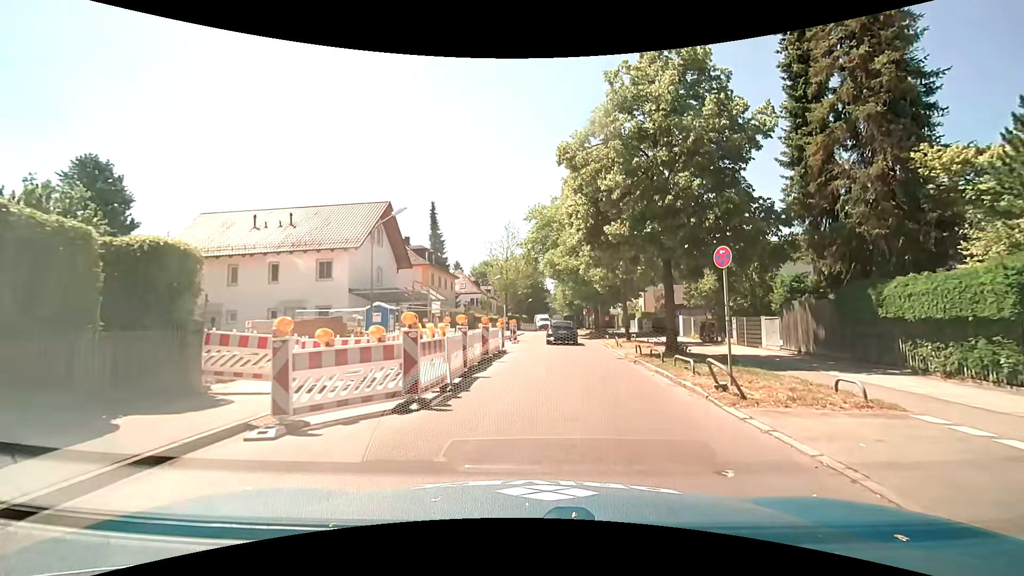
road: tertiary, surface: asphalt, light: Day
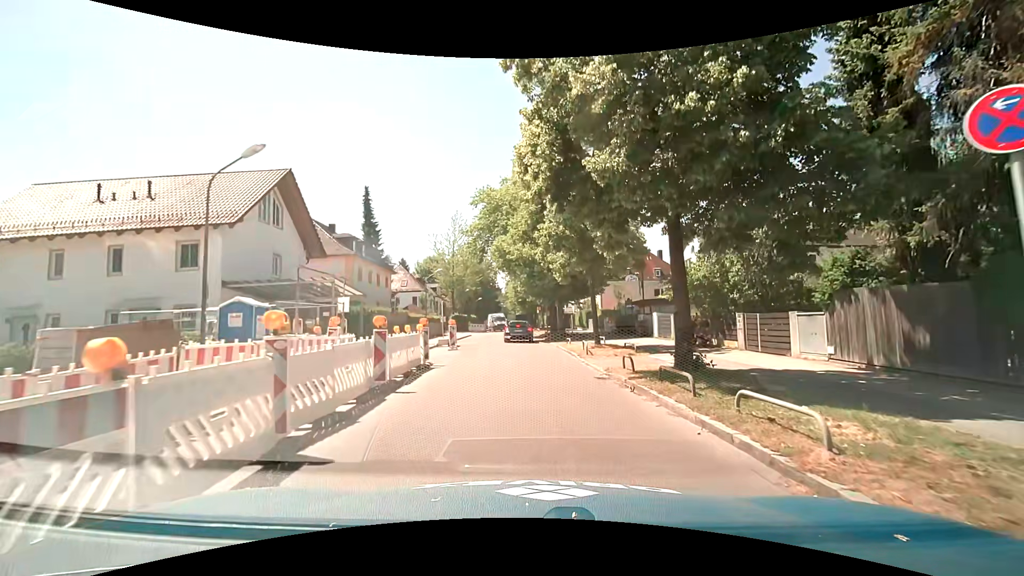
(+0.3, +7.2) m; +4°
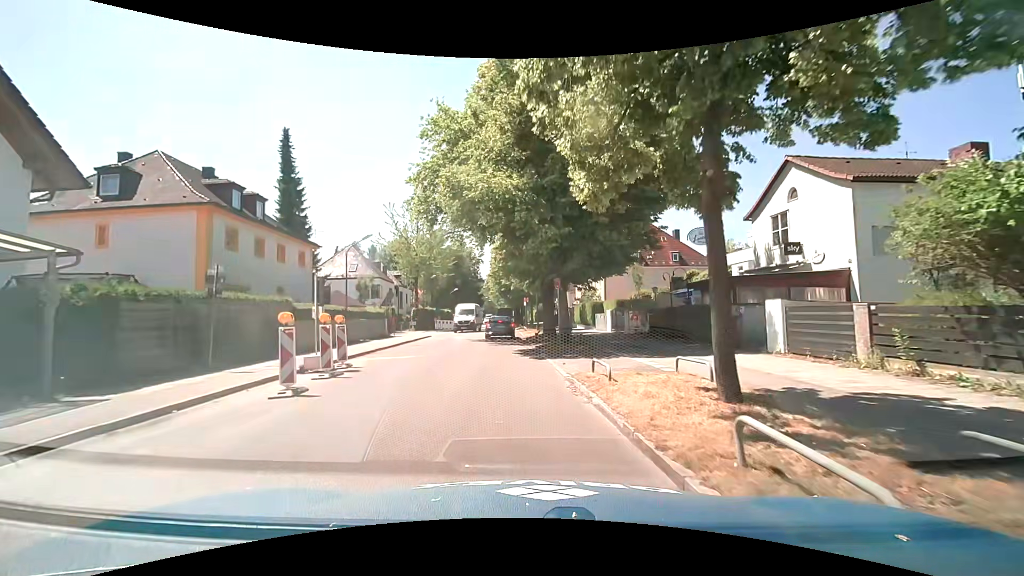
(+0.5, +16.2) m; +3°
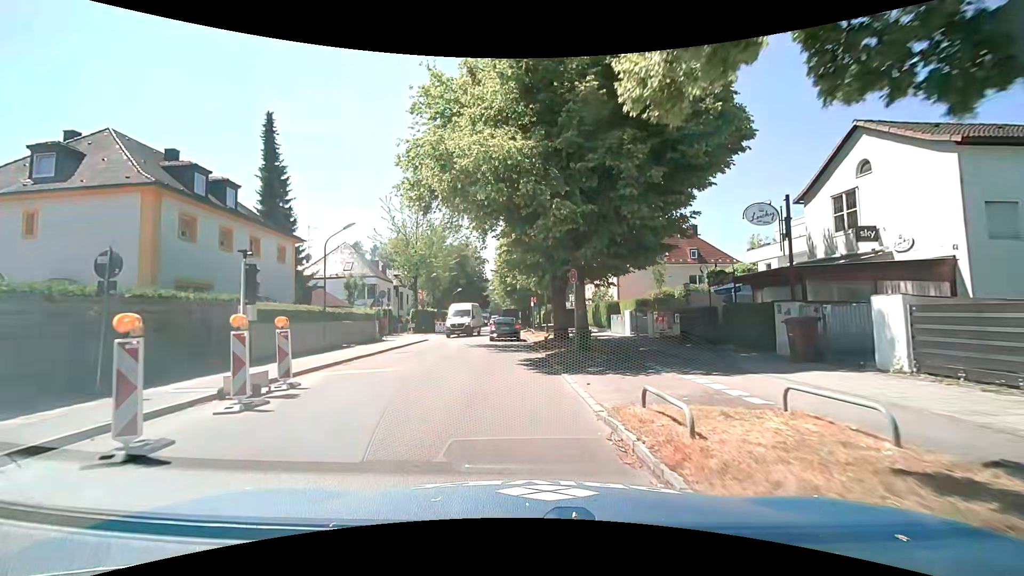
(0.0, +4.0) m; 0°
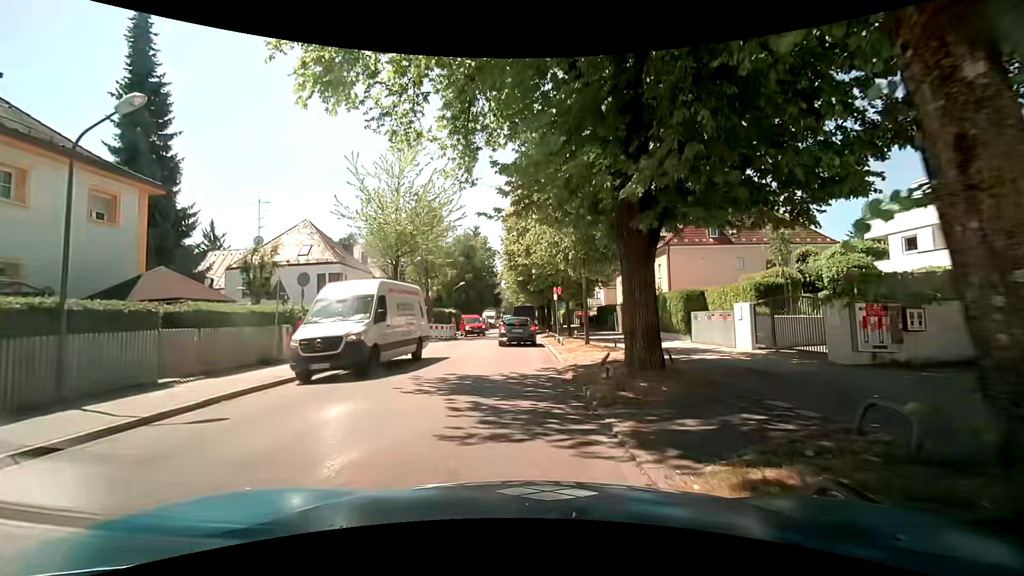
(-0.6, +14.2) m; -4°
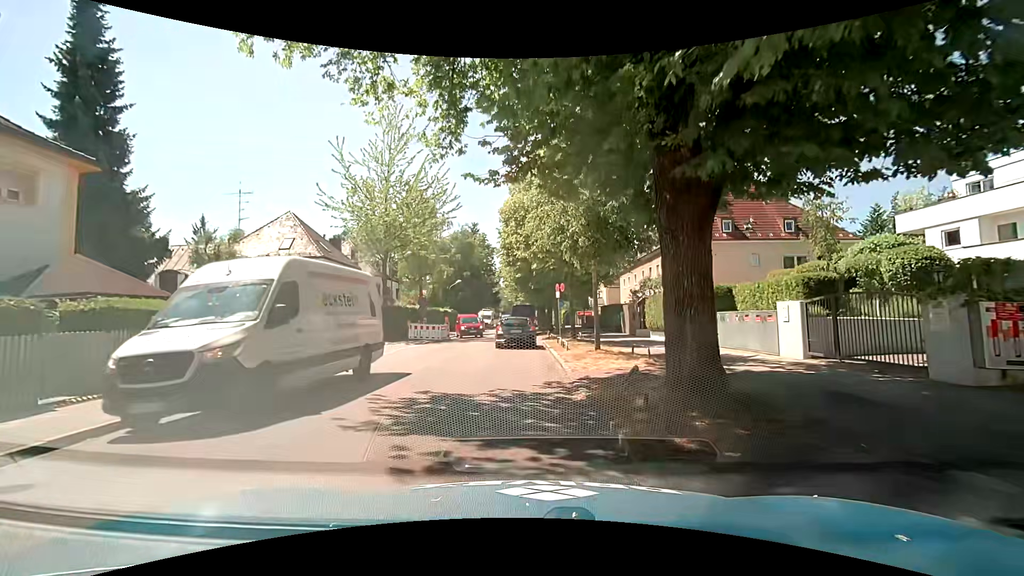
(0.0, +2.9) m; 0°
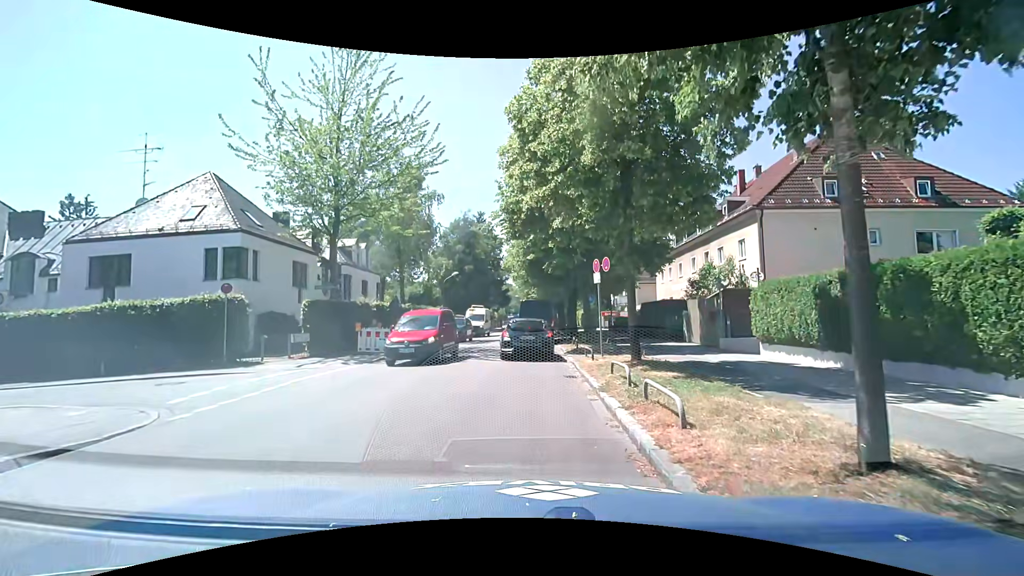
(+0.1, +11.8) m; -2°
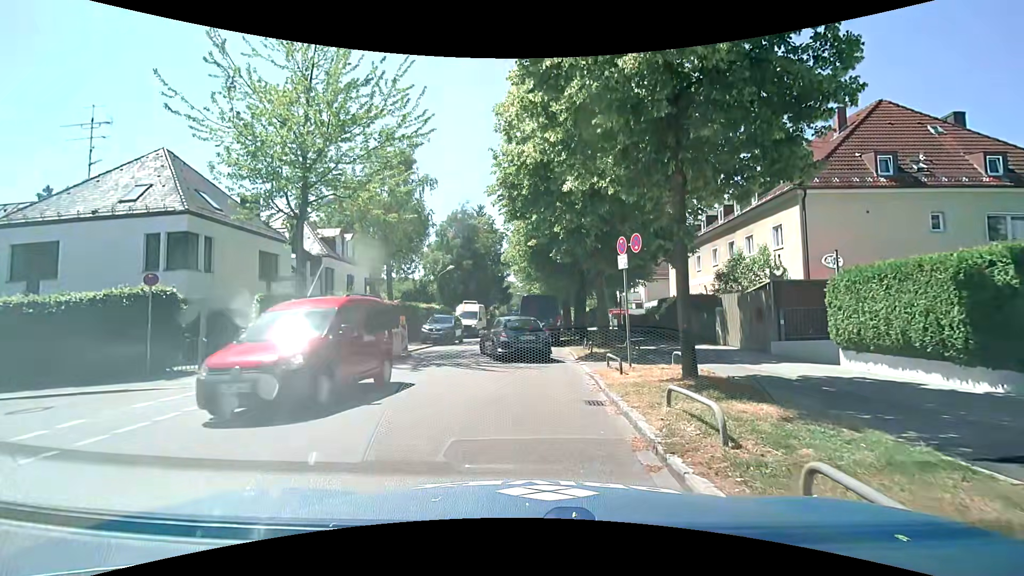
(+0.1, +3.9) m; -1°
